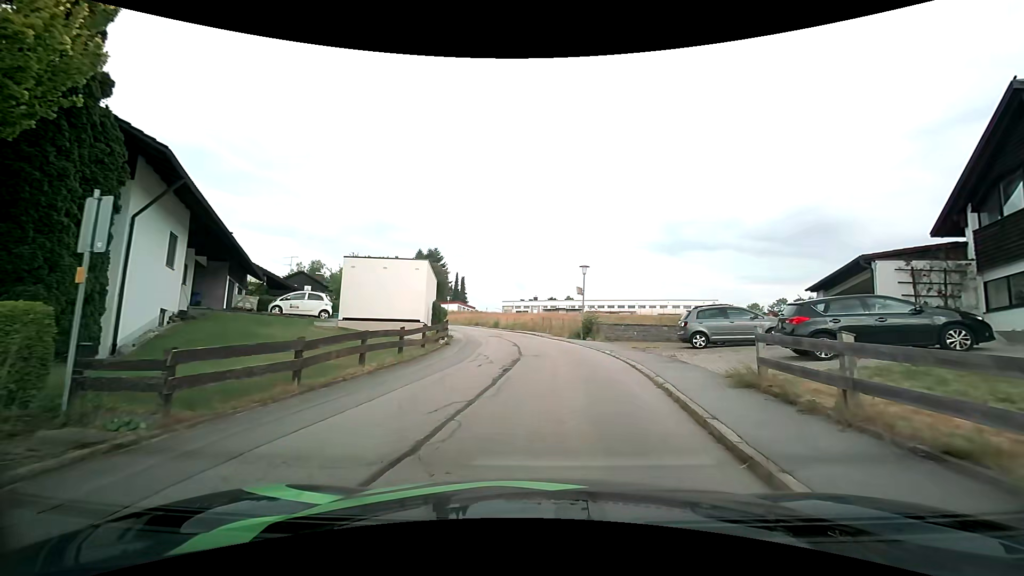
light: Day
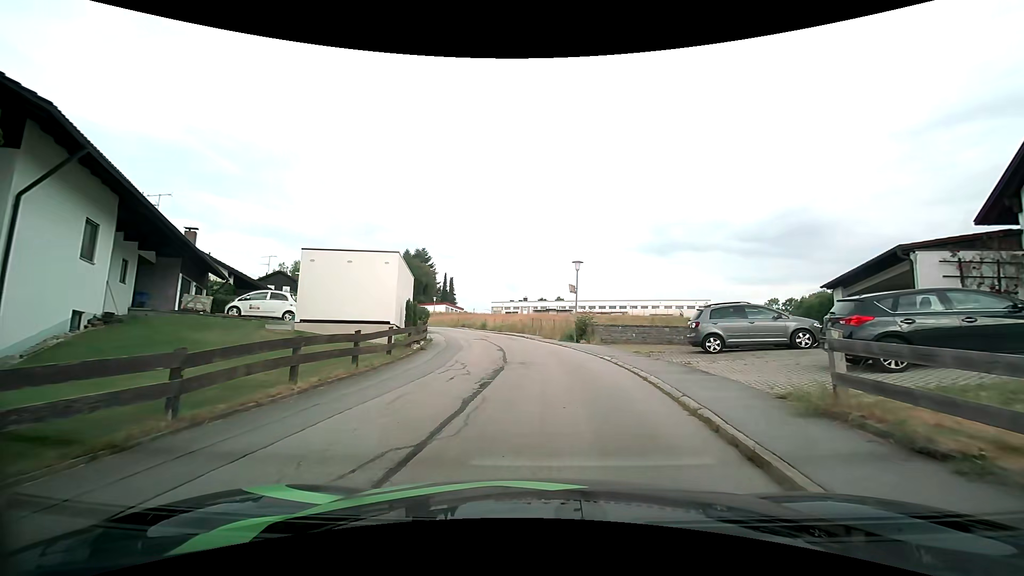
(0.0, +2.9) m; +1°
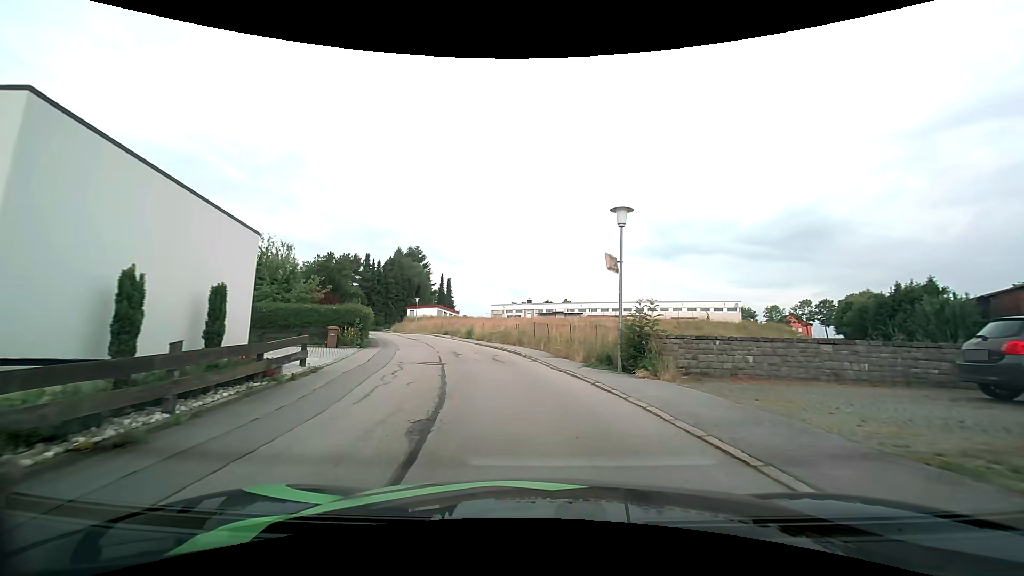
(-0.2, +14.4) m; 0°
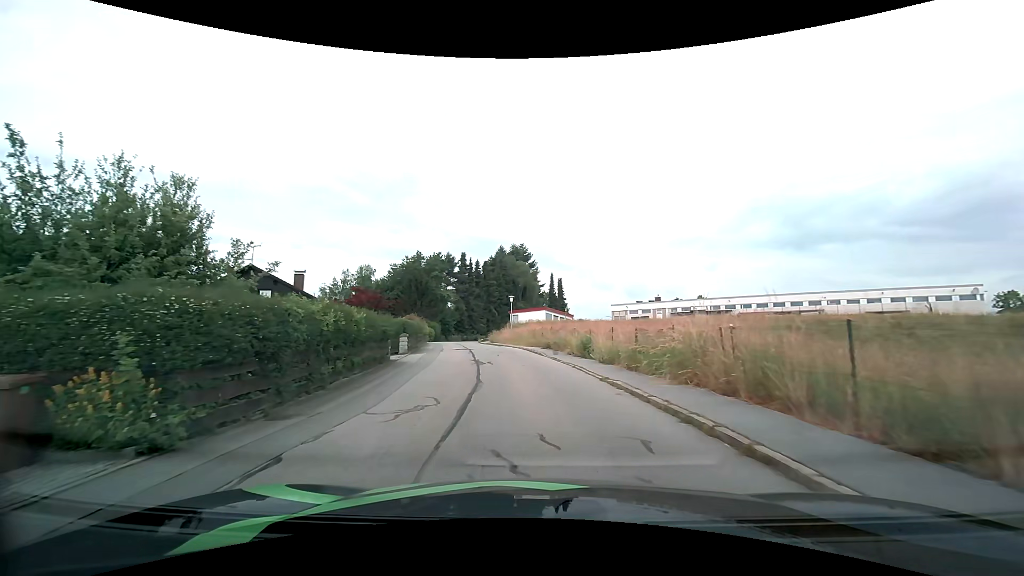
(-2.3, +18.2) m; -14°
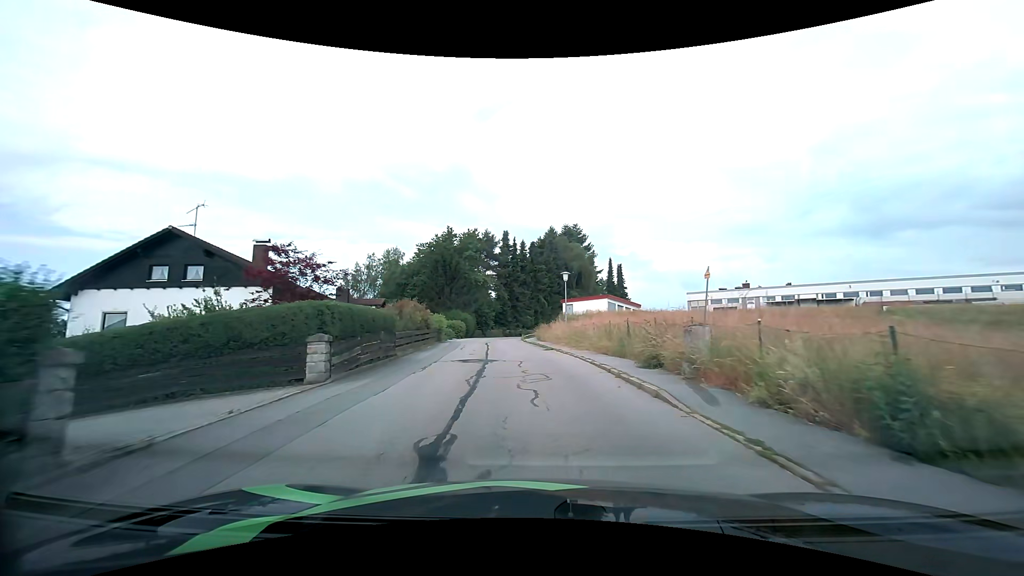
(-0.8, +16.0) m; -6°
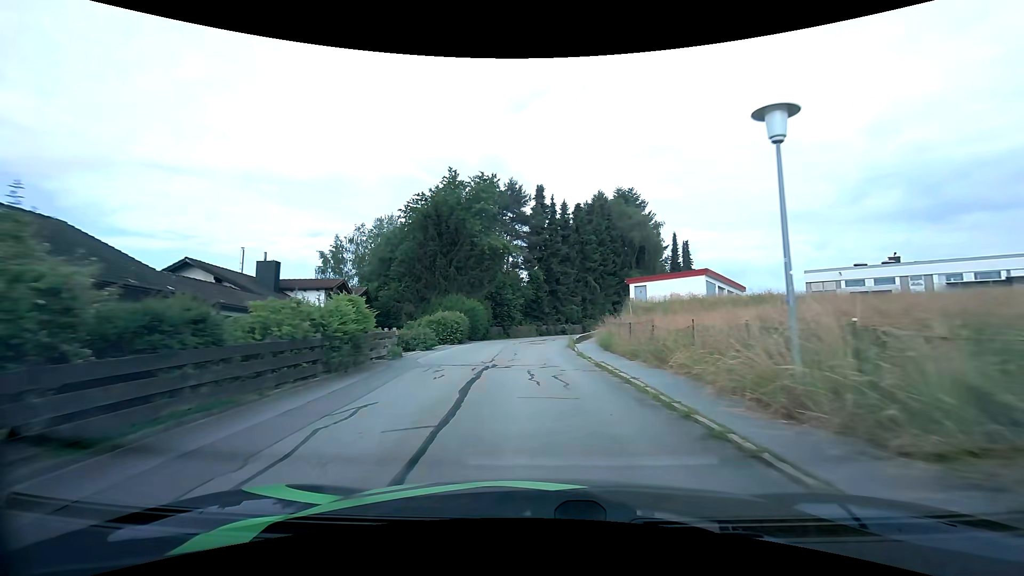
(-1.1, +23.2) m; -4°
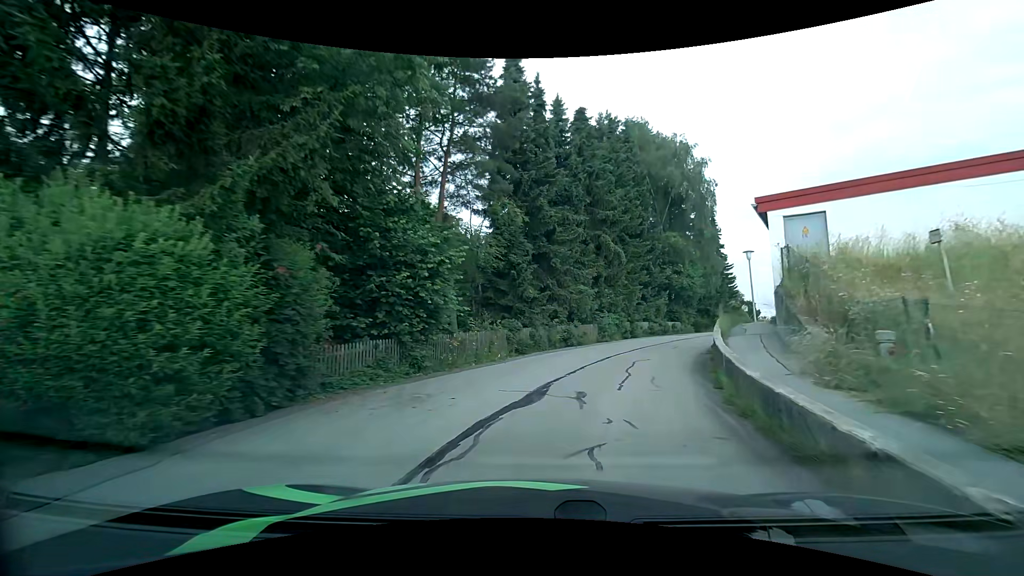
(-0.4, +27.8) m; +3°
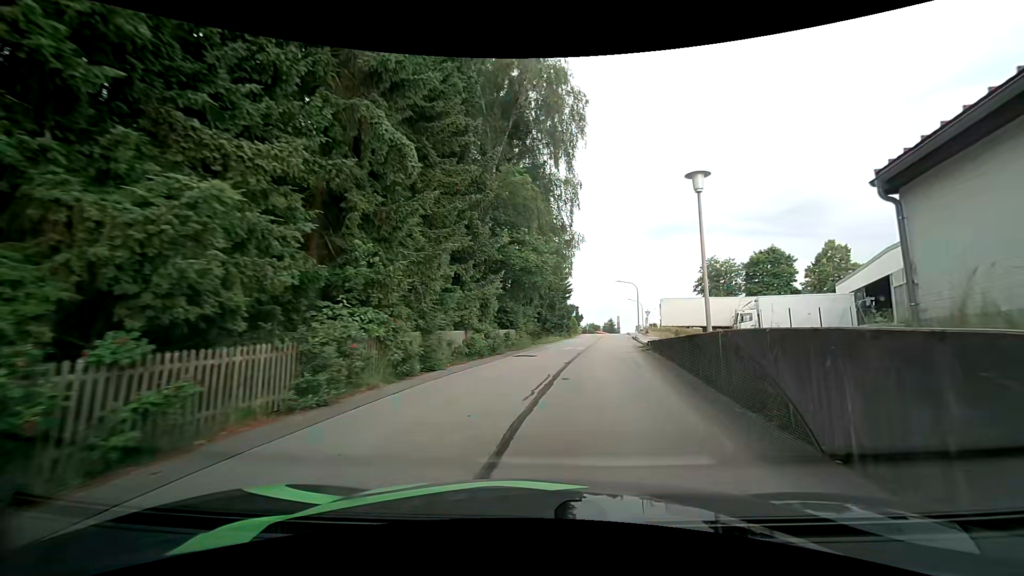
(+3.5, +19.9) m; +21°
(+1, +10) (+2, +20) (+4, +30) (+5, +40) (+7, +49) (+9, +59) (+11, +69) (+12, +79) (+14, +89) (+9, +97) m
